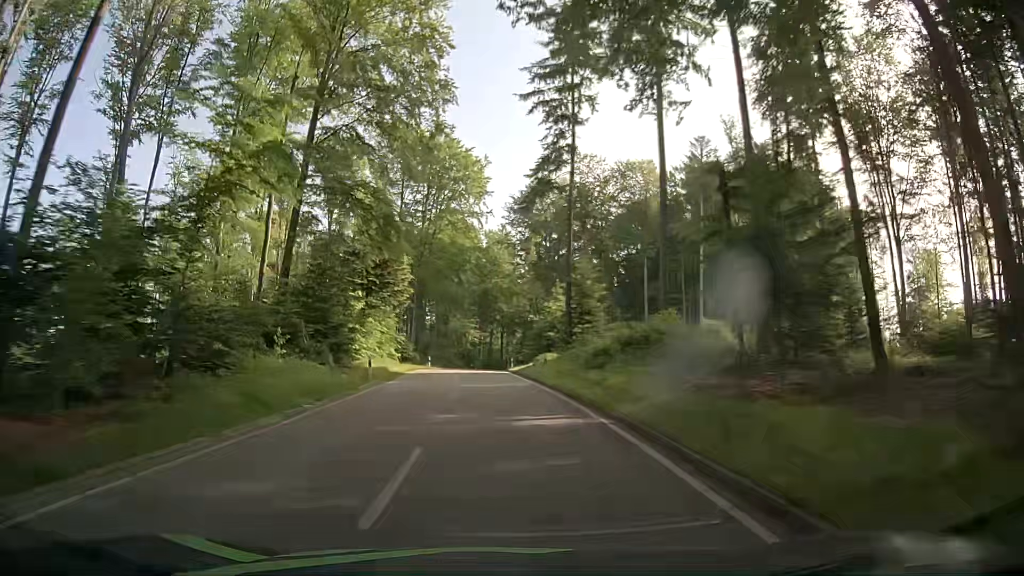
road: tertiary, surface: asphalt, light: Day
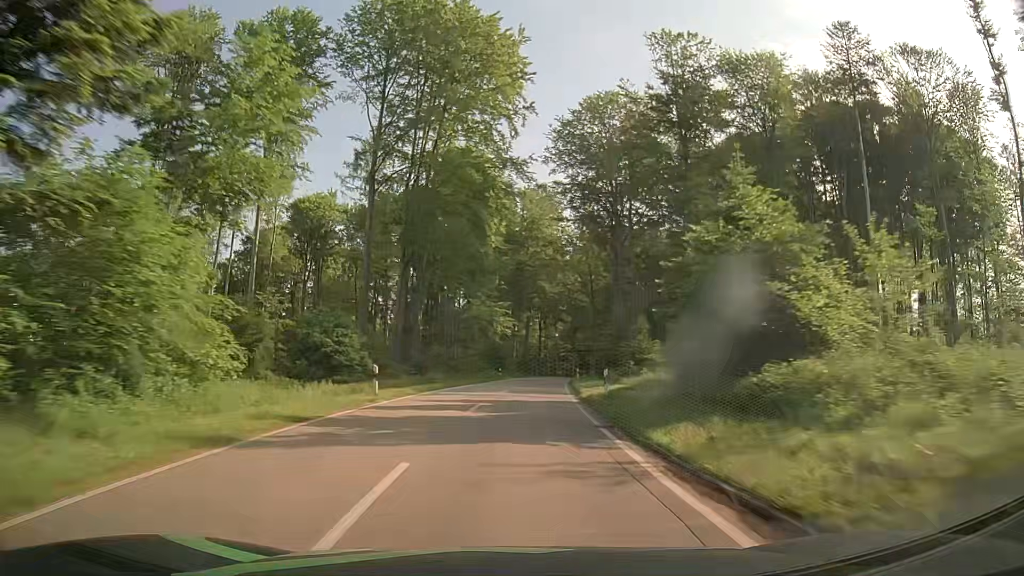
(-1.4, +37.2) m; -3°
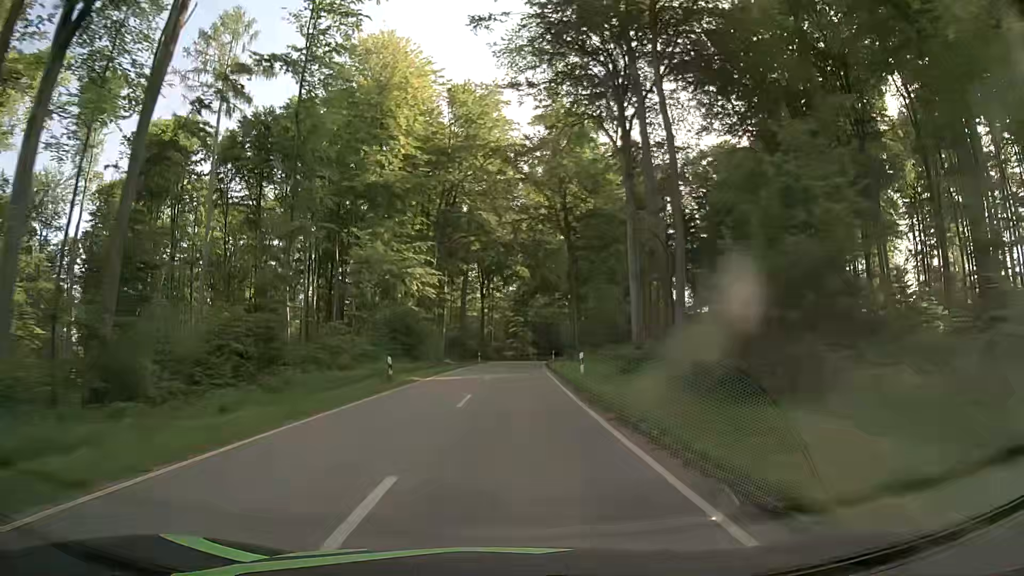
(+2.0, +37.2) m; +5°
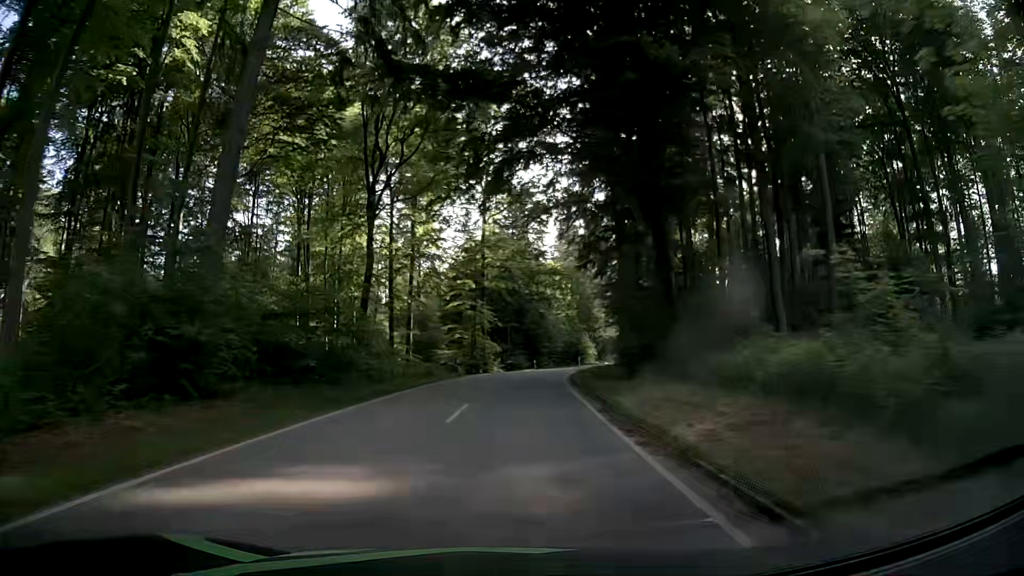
(+1.9, +63.2) m; +4°
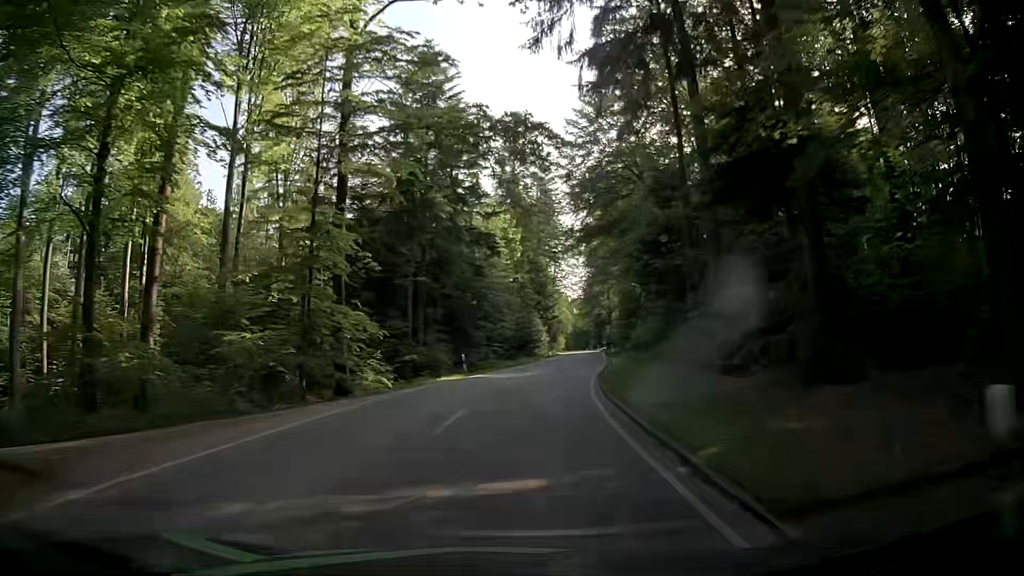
(+1.6, +37.8) m; +5°
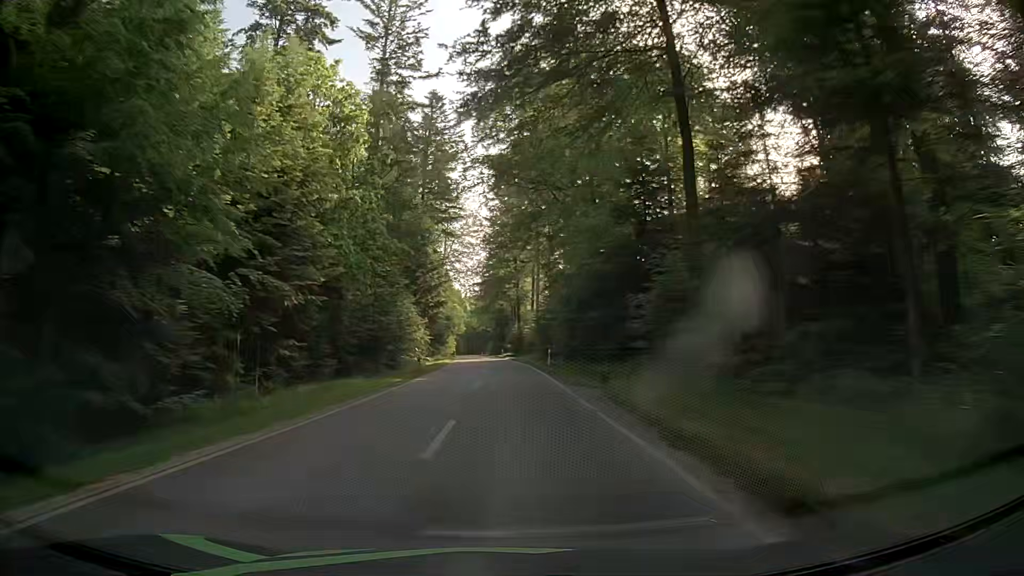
(+3.8, +38.1) m; +9°
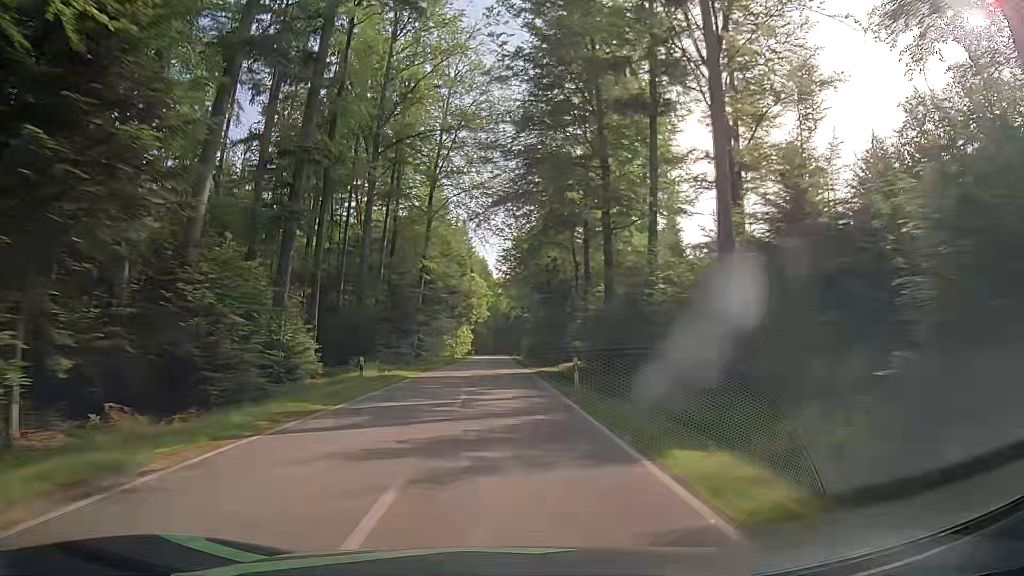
(-0.7, +66.1) m; -2°
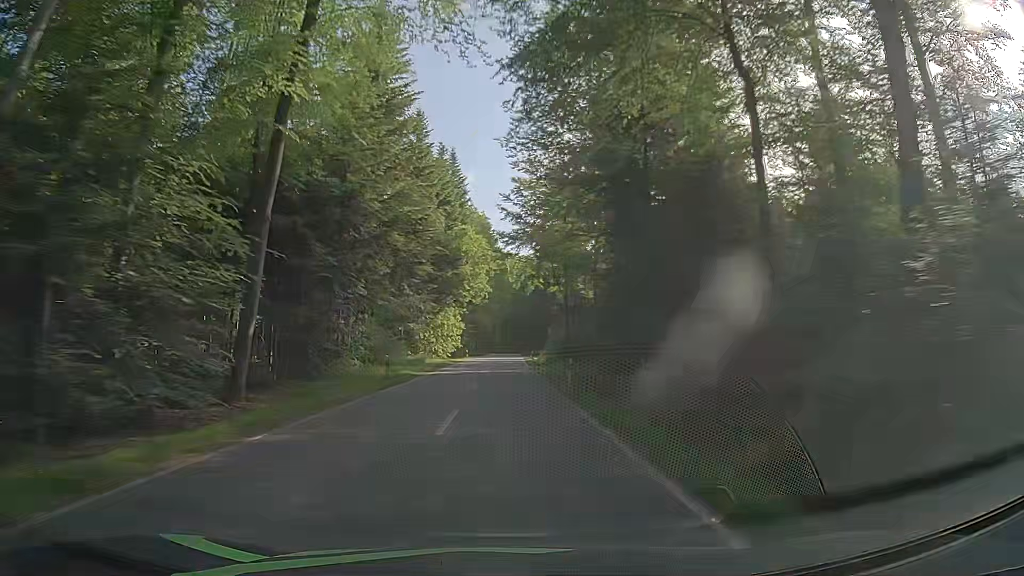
(-0.6, +41.0) m; -1°
(0, +10) (0, +20) (0, +30) (0, +40) (0, +50) (0, +60) (0, +70) (0, +80) (0, +90) (0, +100) m
